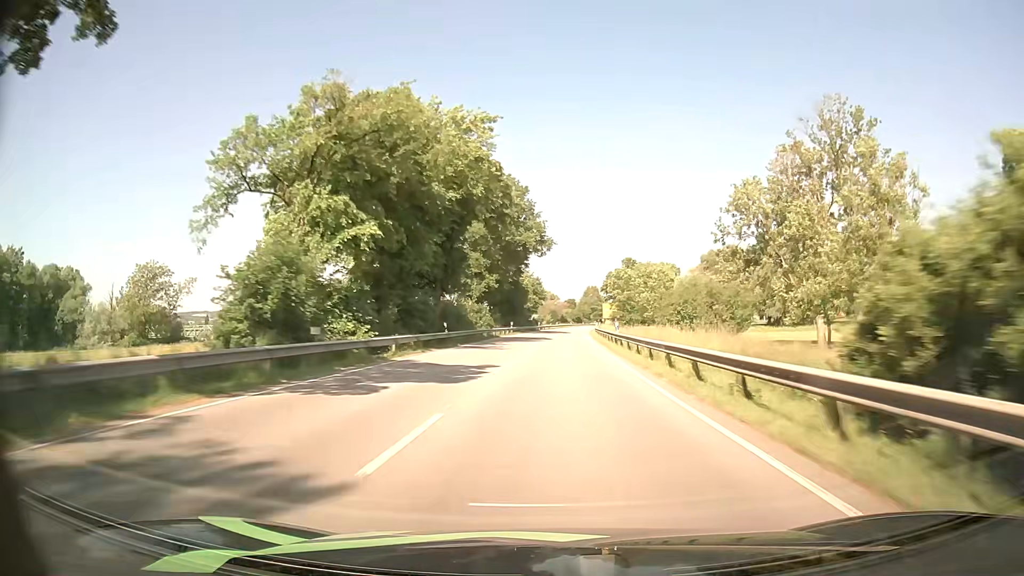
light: Day
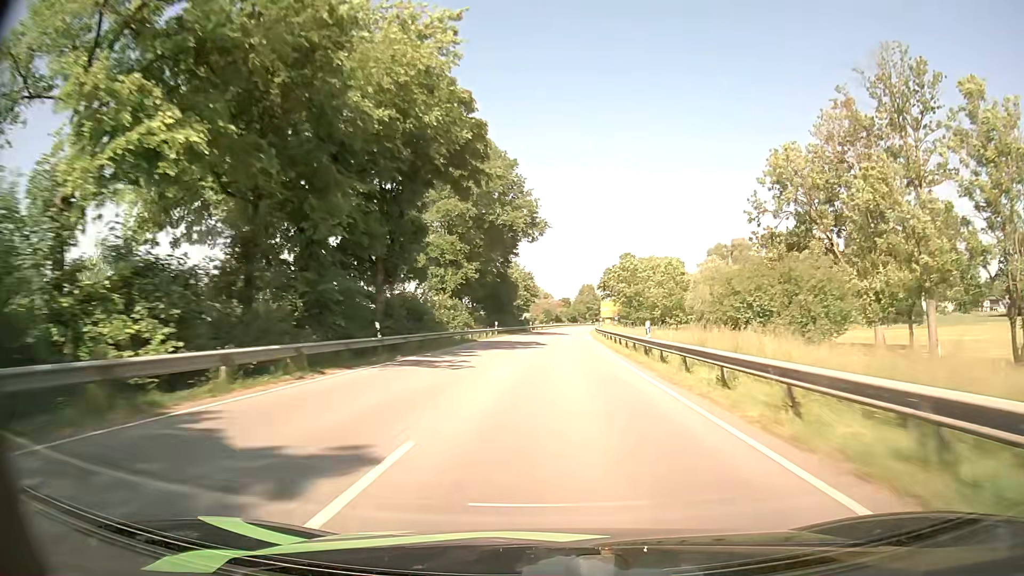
(+0.1, +14.3) m; 0°
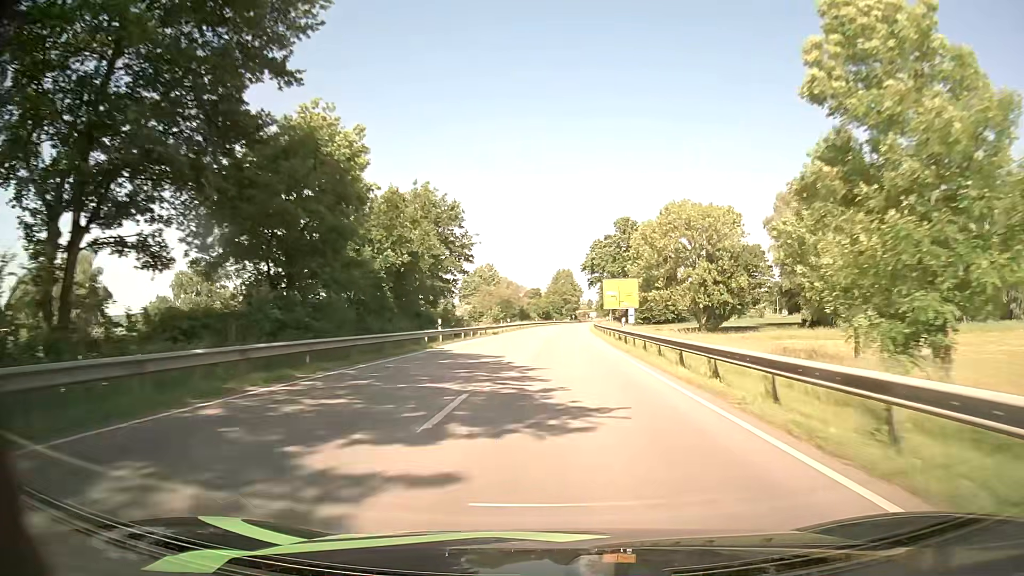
(+1.6, +66.6) m; +3°
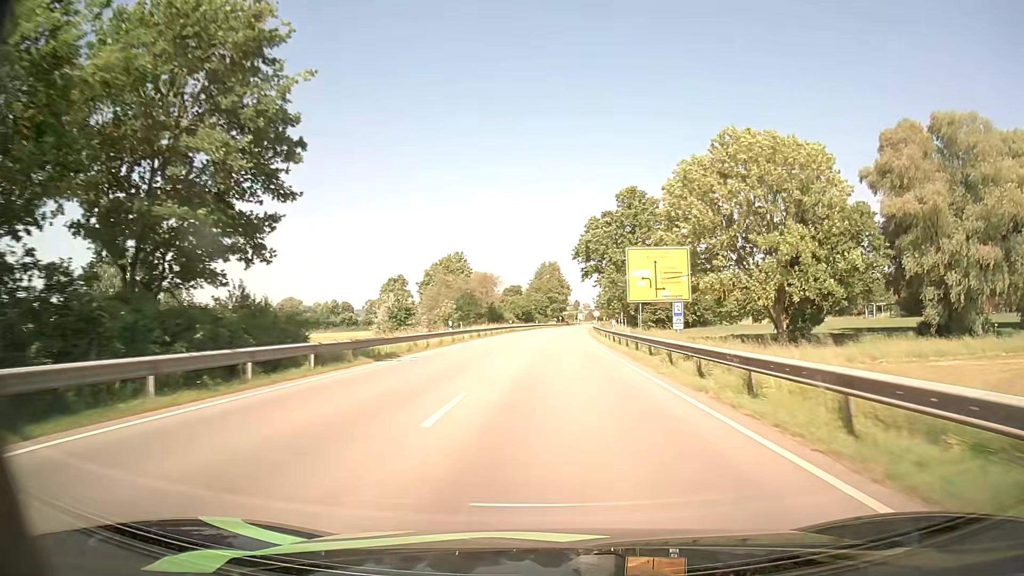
(+0.6, +34.9) m; +2°
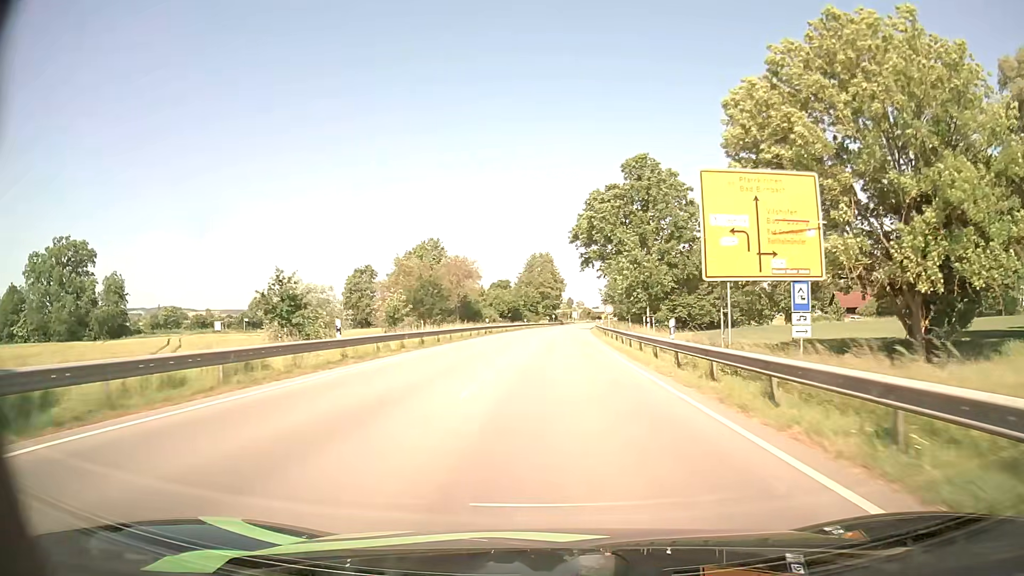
(+0.1, +21.2) m; 0°
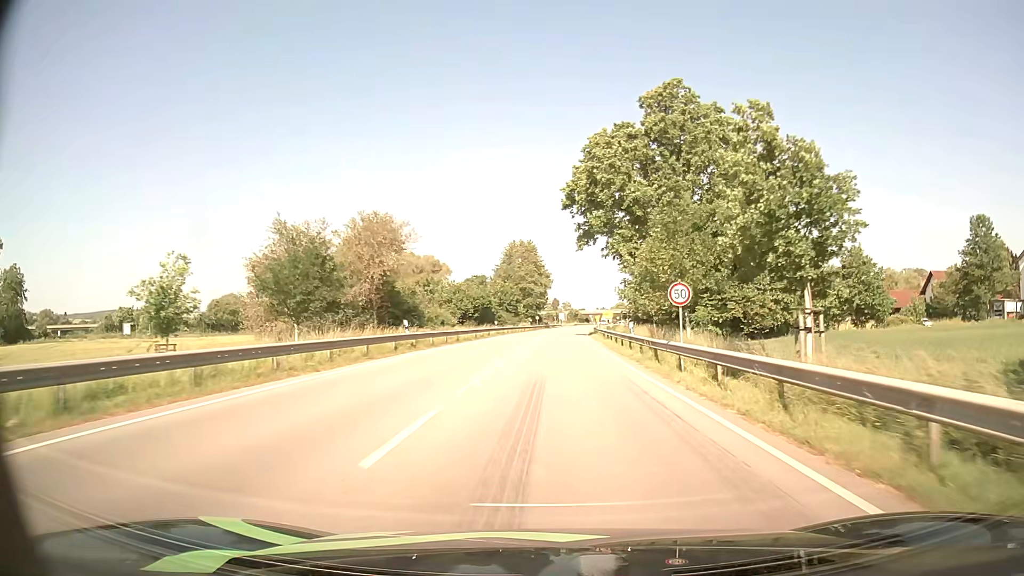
(+0.4, +28.7) m; +2°
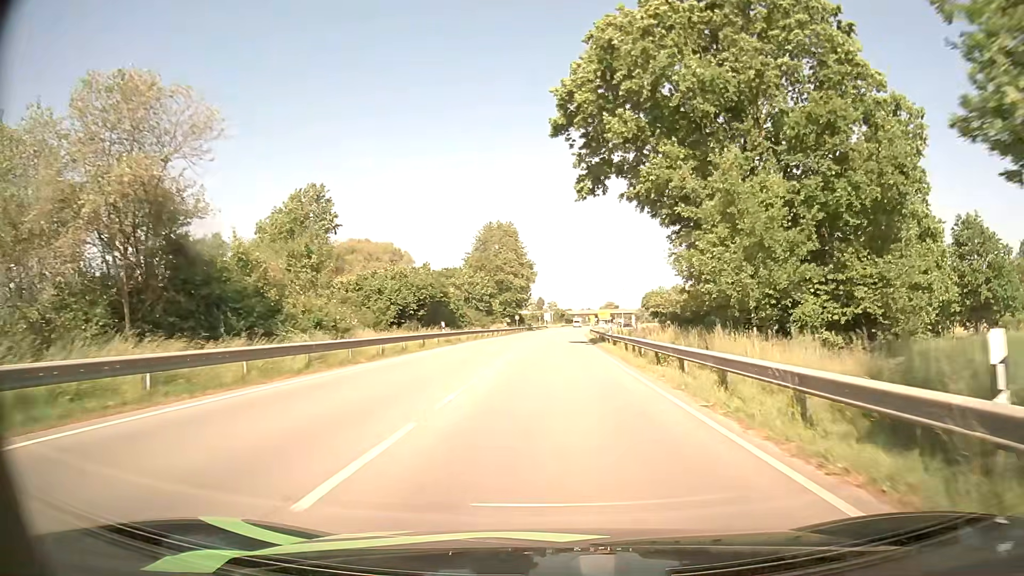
(+0.2, +25.1) m; +1°
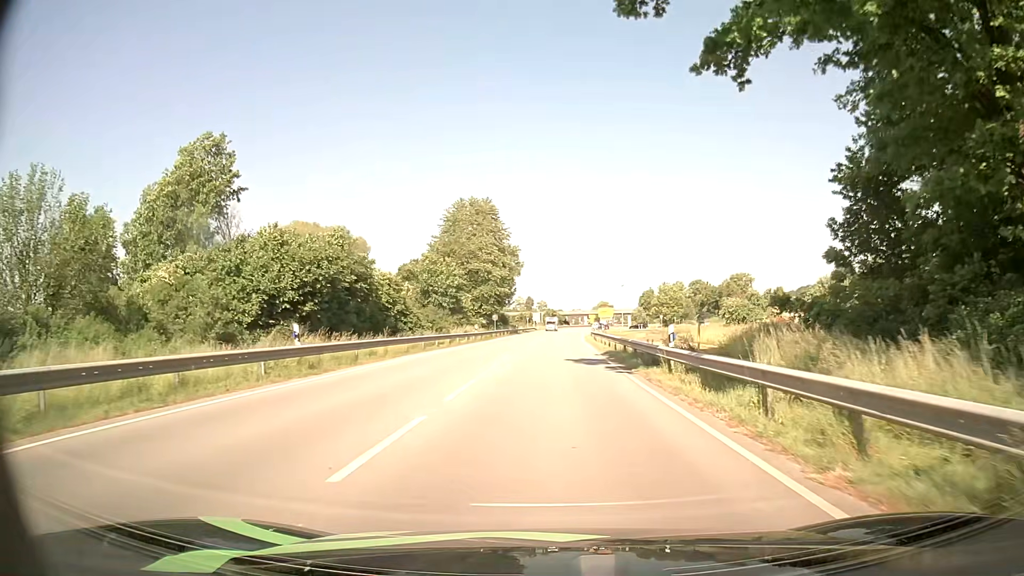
(+0.2, +22.7) m; +1°
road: primary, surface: asphalt
(0, +10) (0, +20) (0, +30) (0, +40) (+1, +50) (+1, +60) (+1, +70) (+2, +80) (+2, +90) (+4, +100) m
